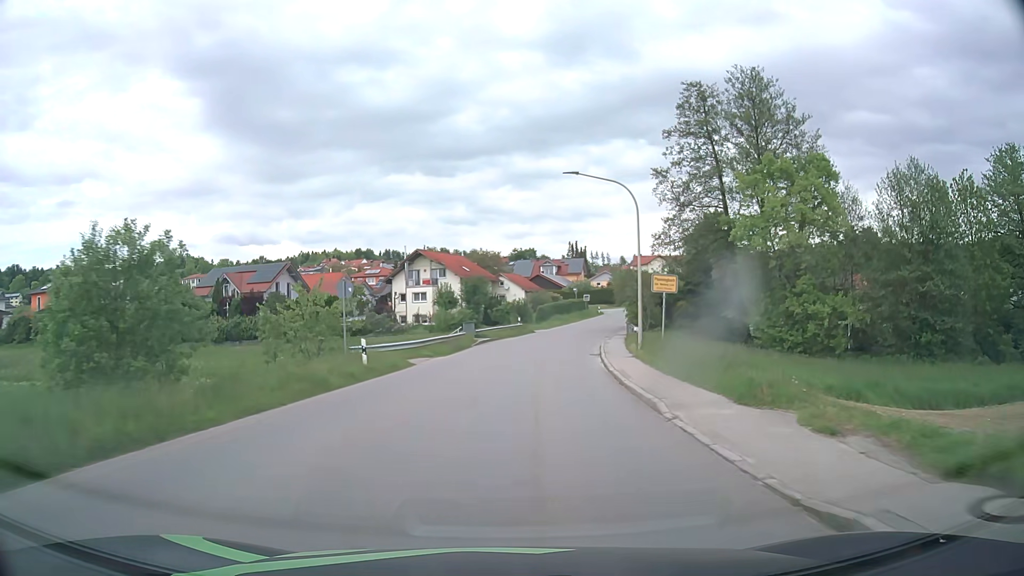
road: tertiary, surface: asphalt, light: Day
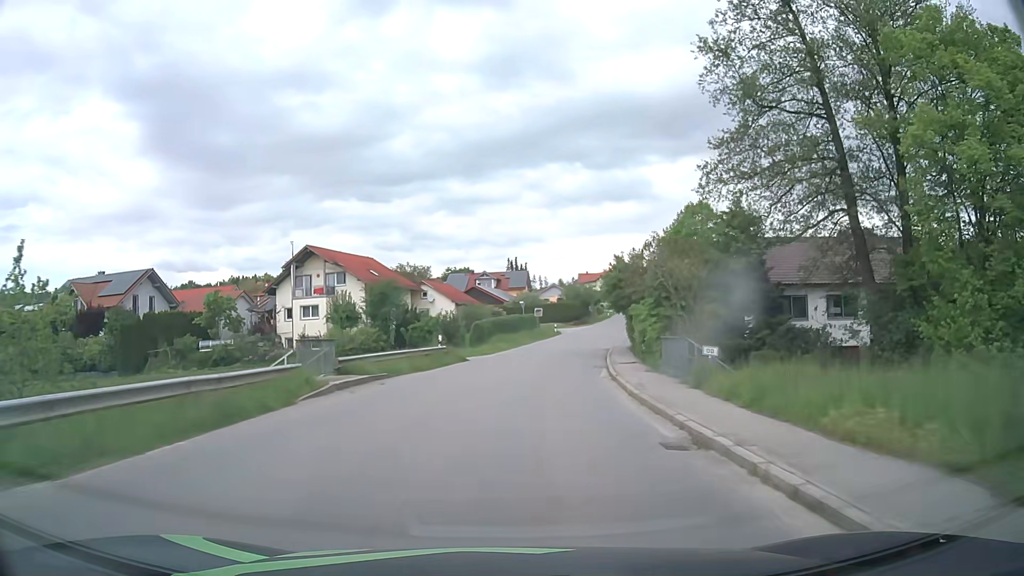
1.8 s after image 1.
(+1.0, +23.5) m; +5°
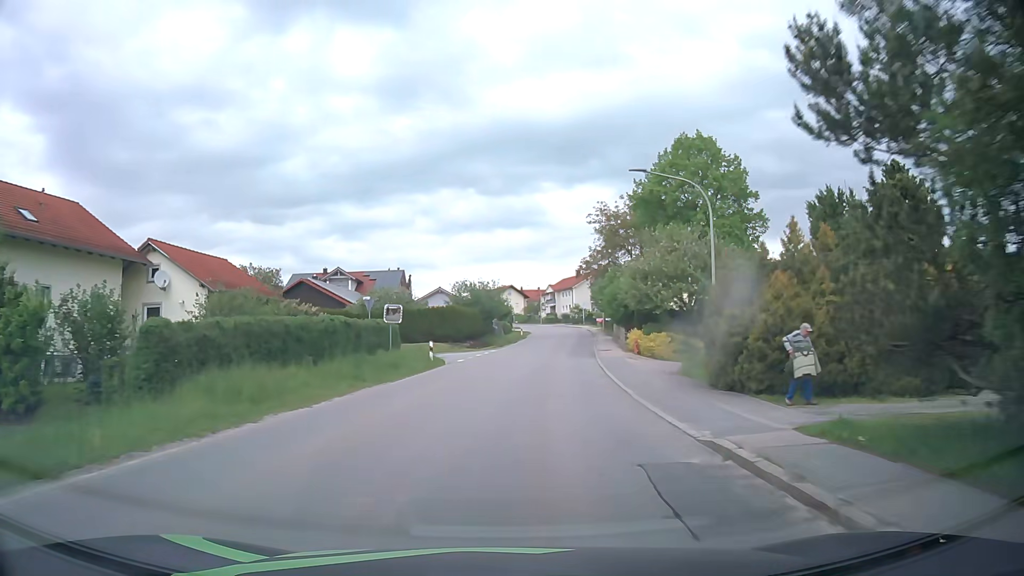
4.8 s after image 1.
(+3.4, +38.6) m; +10°
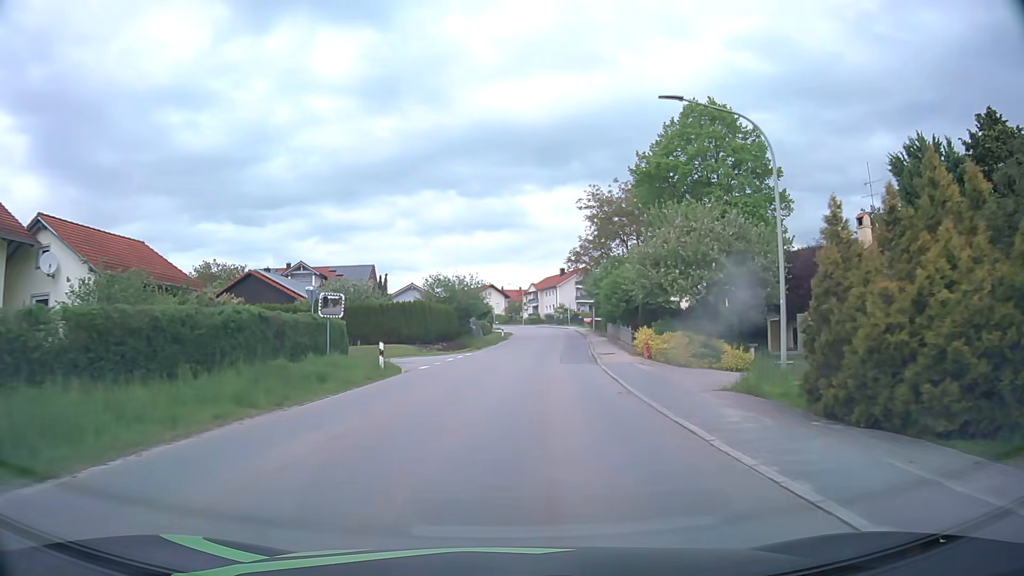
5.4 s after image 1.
(+0.1, +7.7) m; +2°
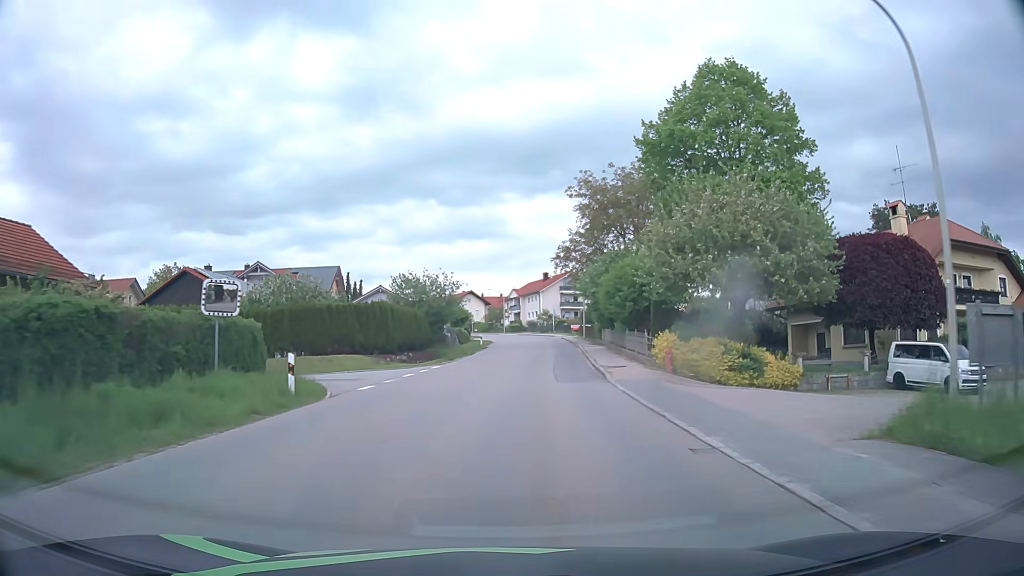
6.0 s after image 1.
(+0.1, +7.7) m; +2°
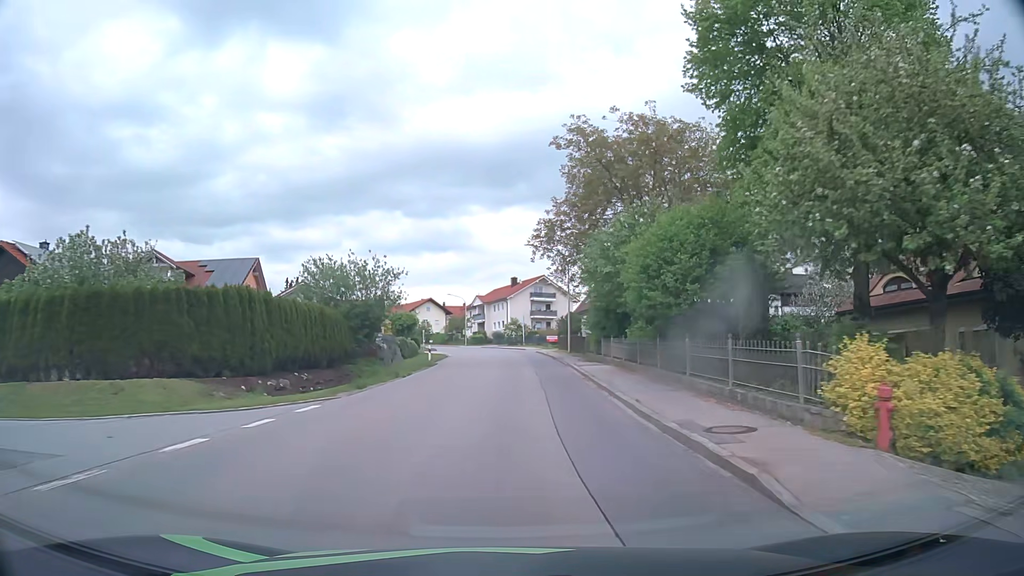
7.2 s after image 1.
(+0.4, +15.3) m; +3°
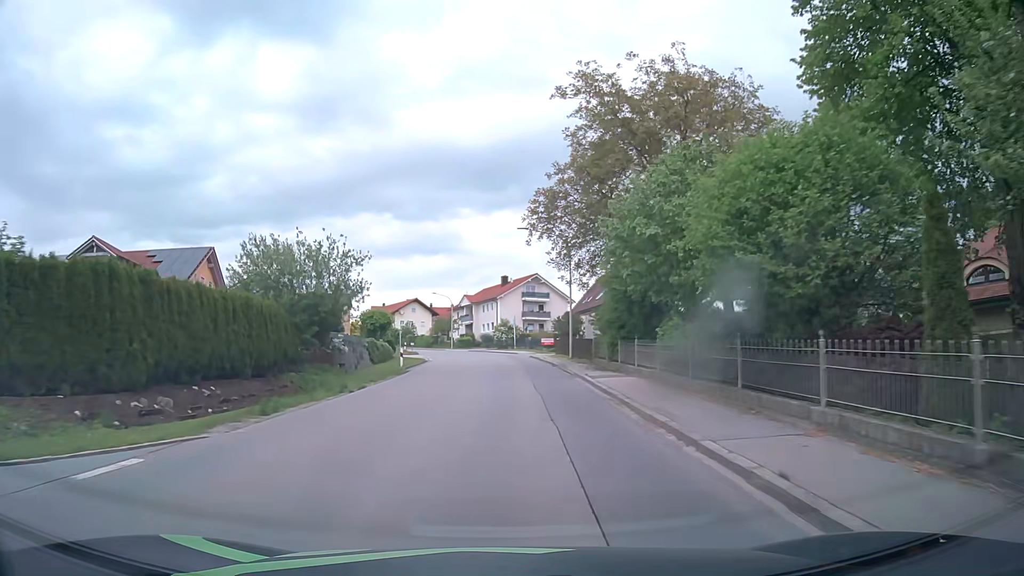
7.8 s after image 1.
(0.0, +7.6) m; +1°
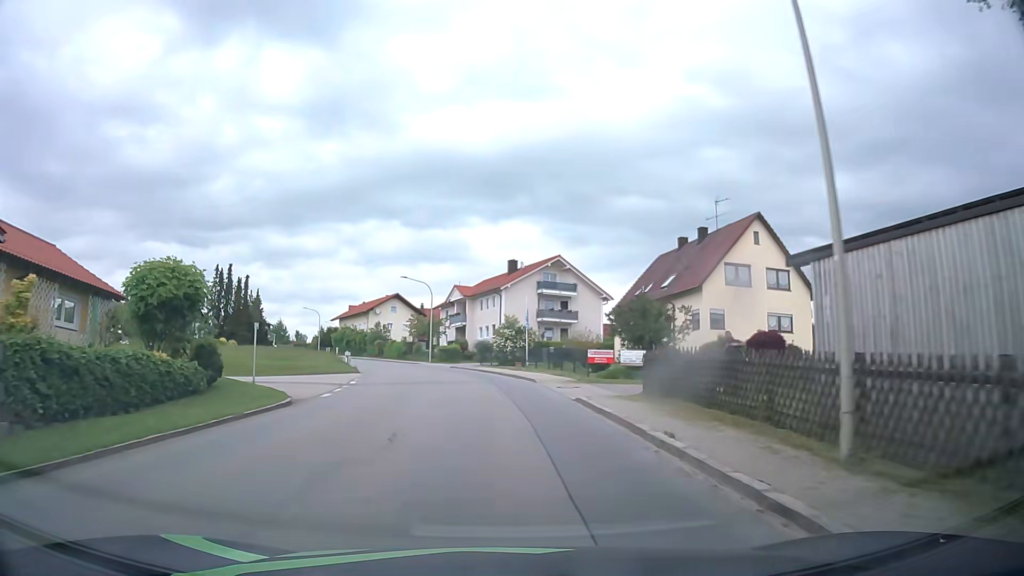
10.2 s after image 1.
(+0.1, +30.5) m; 0°
(0, +10) (-1, +20) (-2, +30) (-4, +40) (-7, +49) (-11, +58) (-15, +68) (-20, +76) (-24, +85) (-29, +94) m
